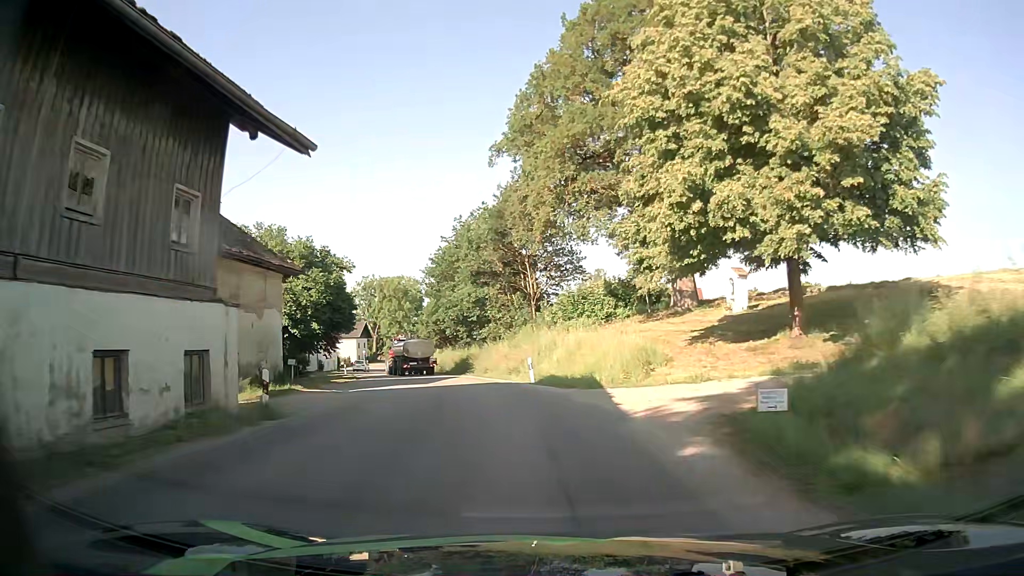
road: secondary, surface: asphalt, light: Day
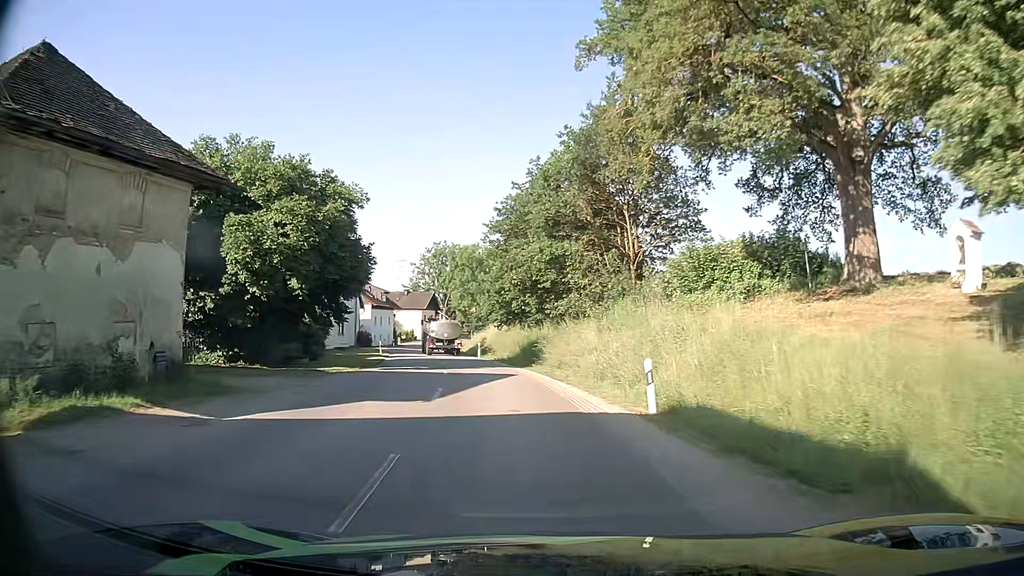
(-0.9, +14.5) m; -7°
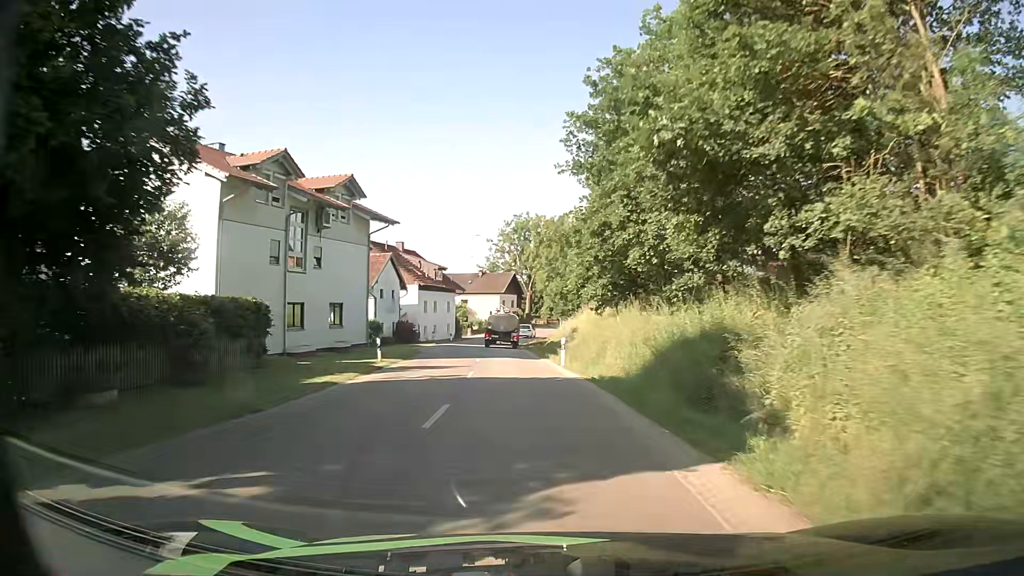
(-1.6, +22.9) m; -7°
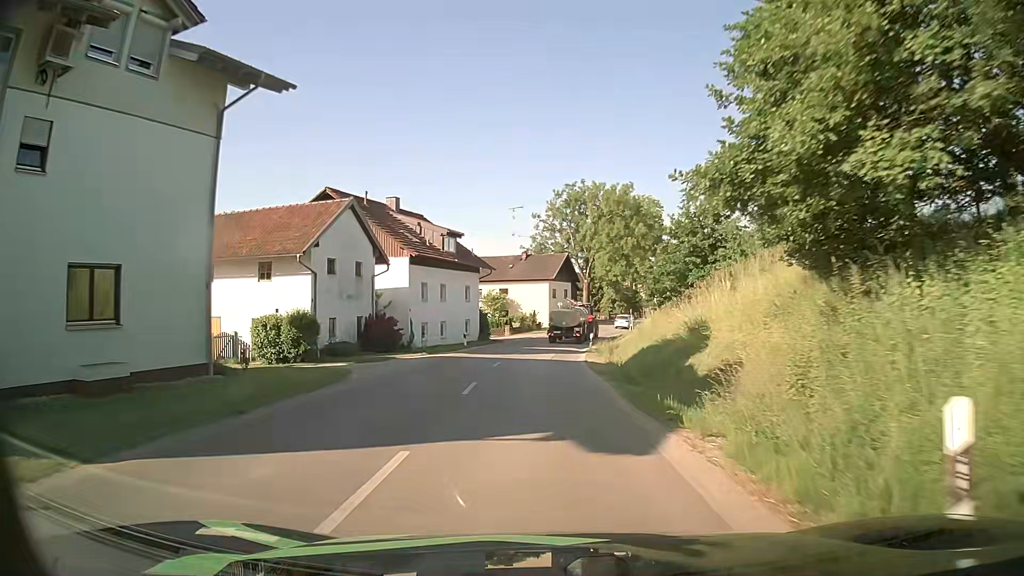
(-1.1, +23.4) m; -5°
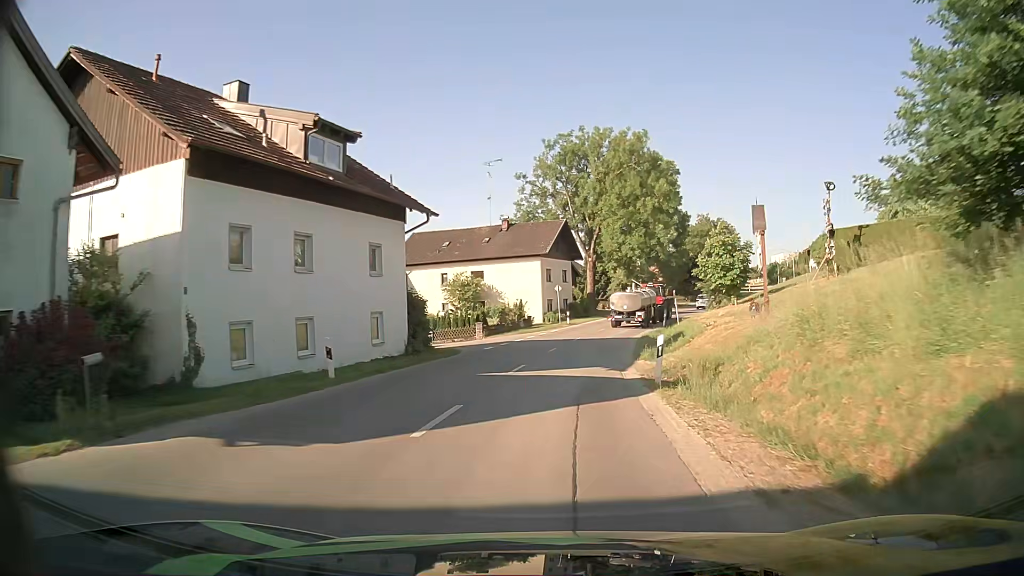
(-0.1, +23.6) m; +1°
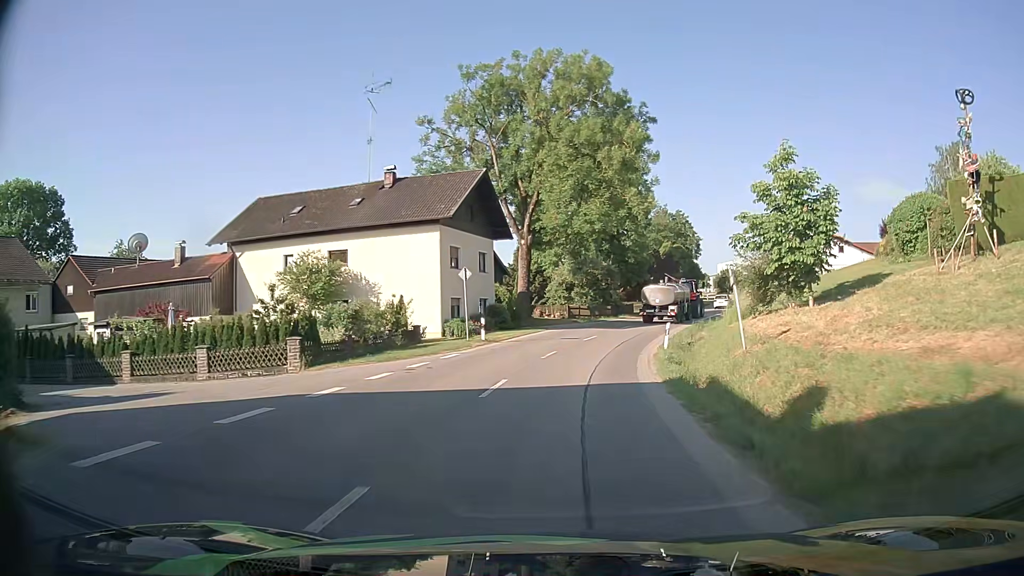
(+1.0, +23.0) m; +6°
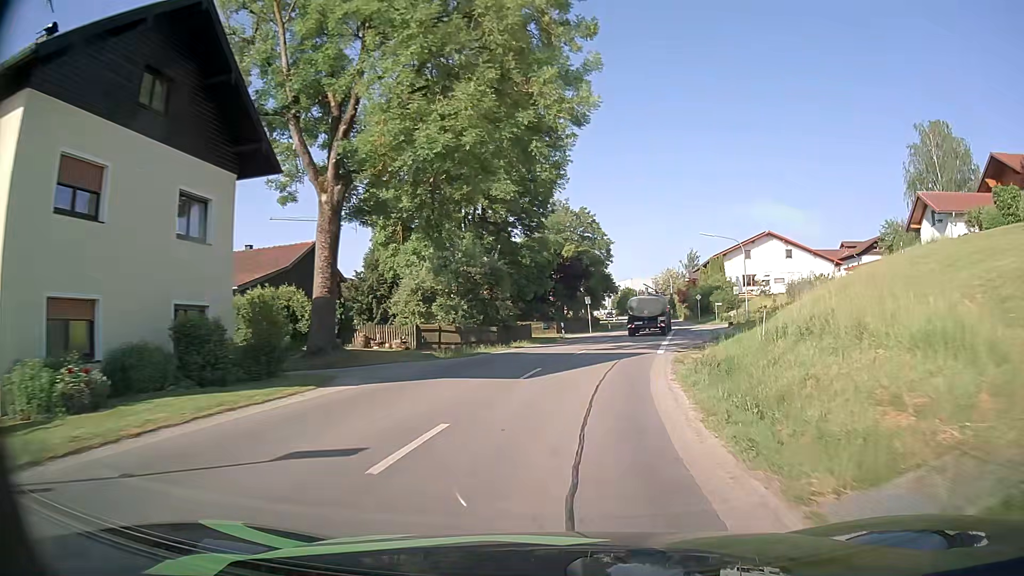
(+1.7, +23.2) m; +9°
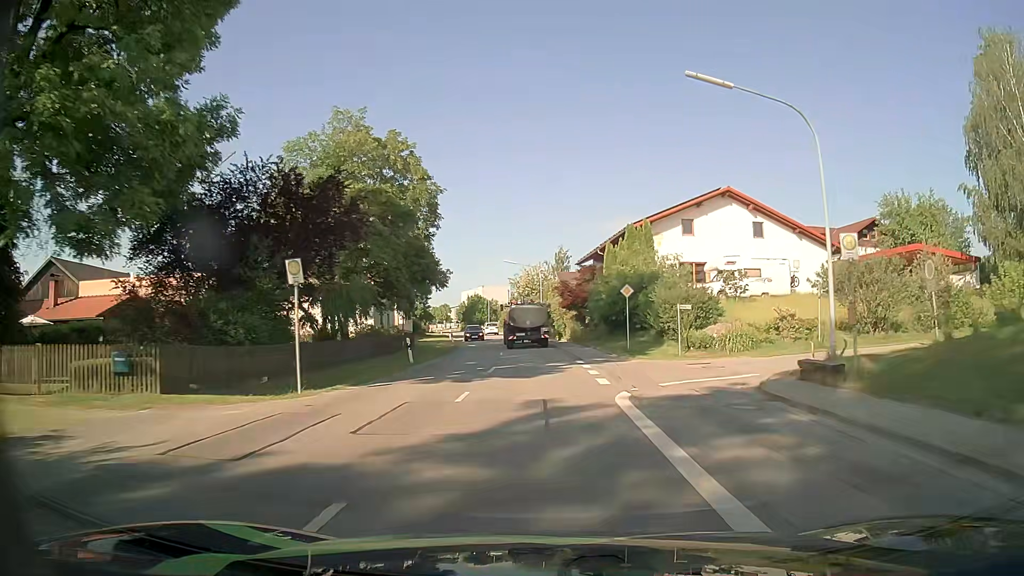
(+5.3, +38.9) m; +13°
(0, +10) (0, +20) (0, +30) (-1, +40) (-2, +50) (-3, +60) (-4, +70) (-6, +80) (-8, +90) (-10, +99) m
